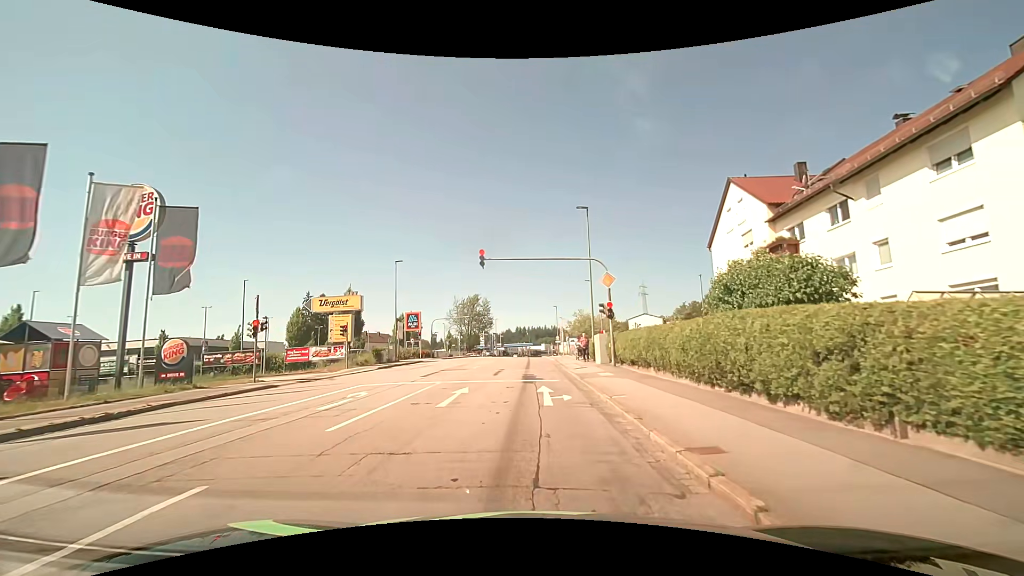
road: tertiary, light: Day
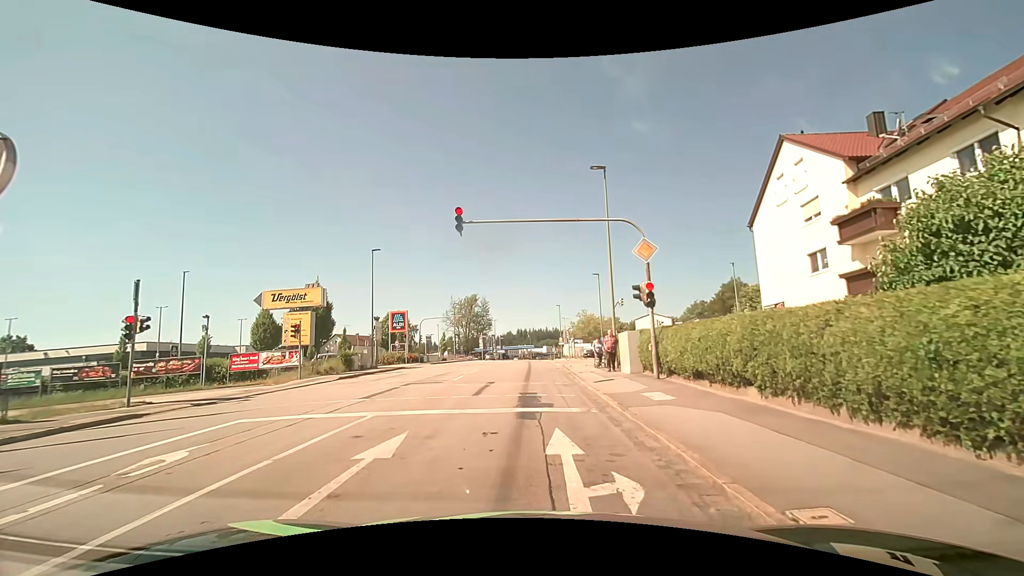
(0.0, +7.6) m; +1°
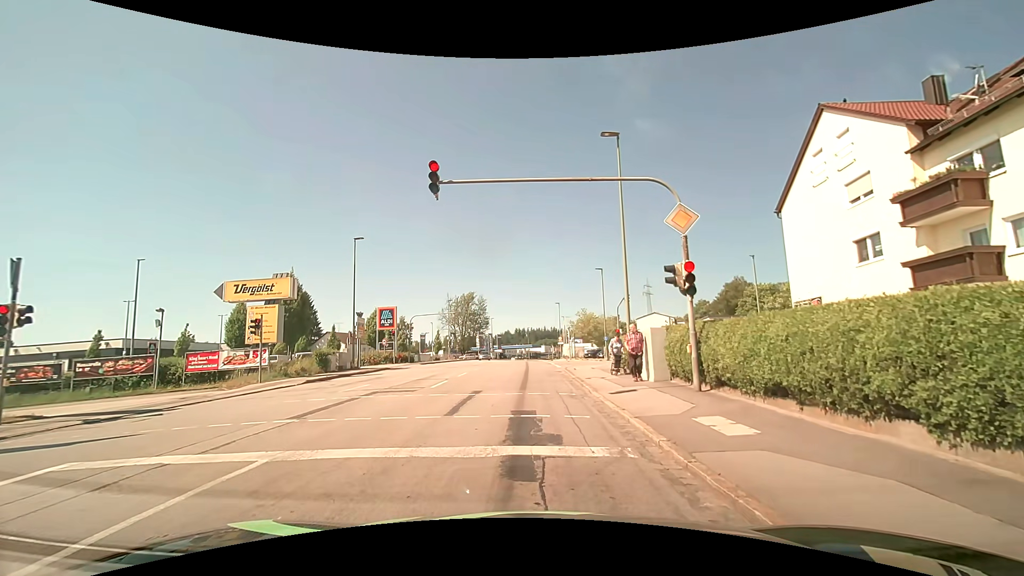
(0.0, +3.8) m; +2°
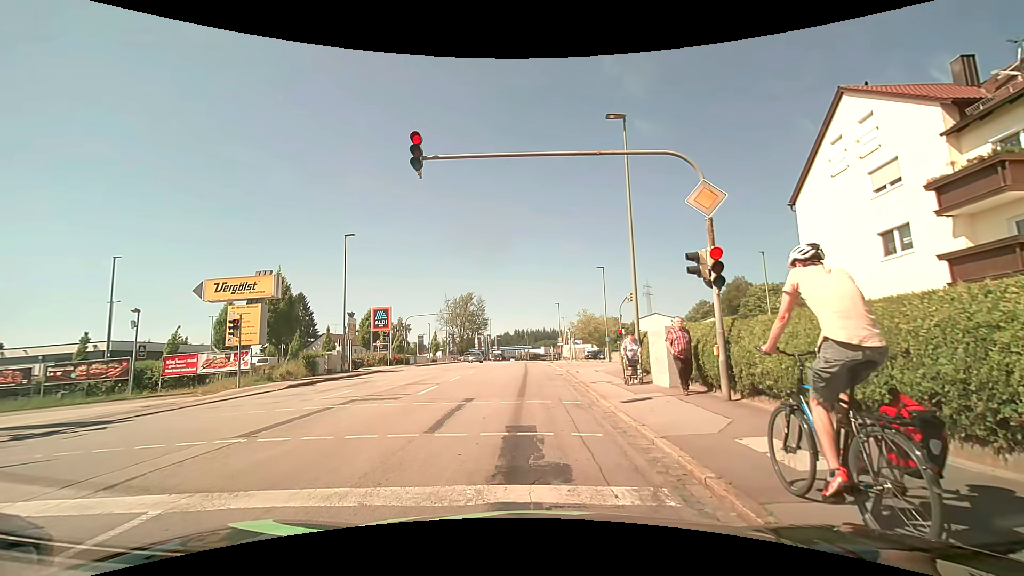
(0.0, +1.7) m; 0°
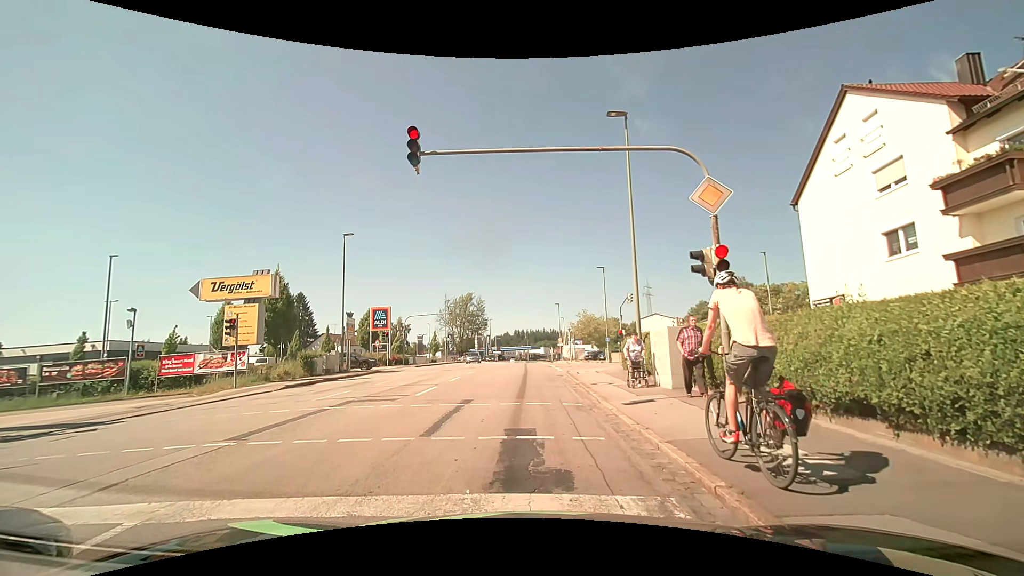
(0.0, +0.3) m; 0°
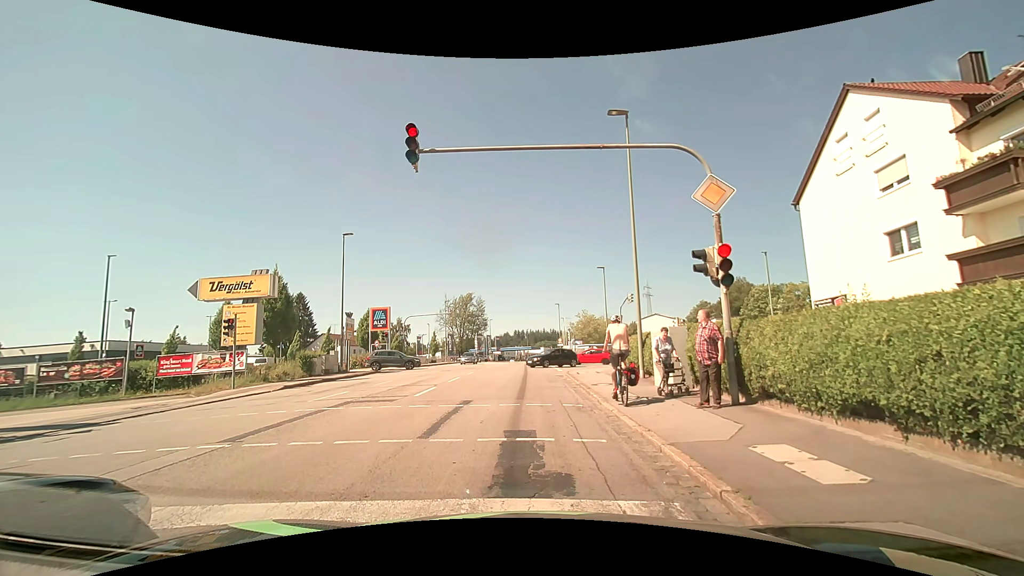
(0.0, +0.2) m; 0°
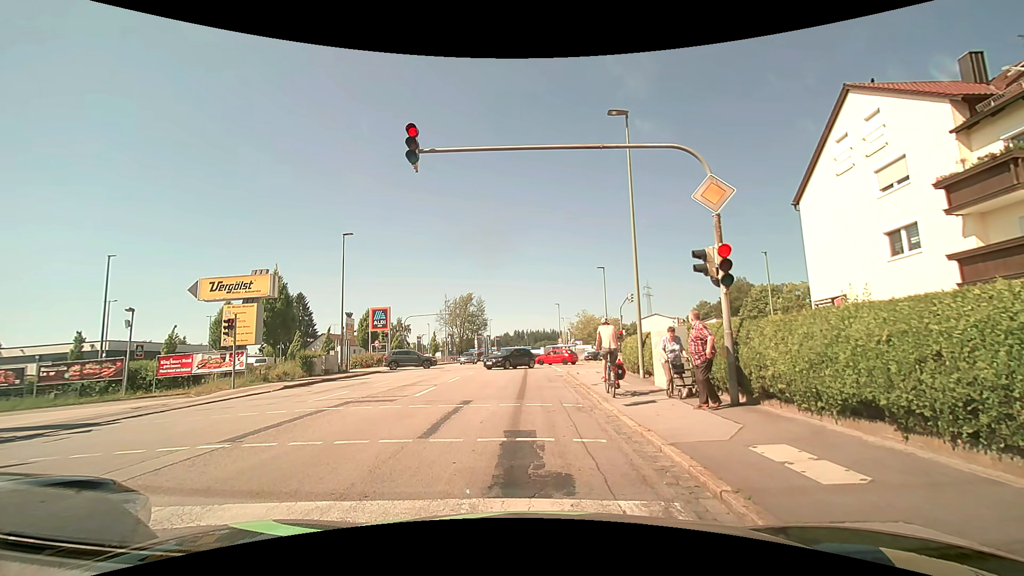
(0.0, 0.0) m; 0°
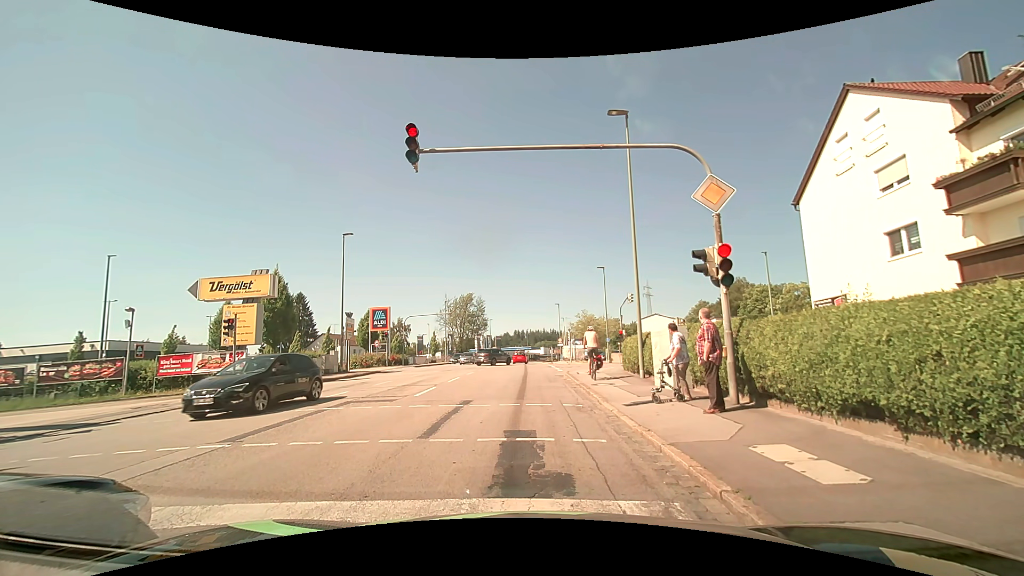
(0.0, 0.0) m; 0°
(0, +10) (0, +20) (-1, +30) (-1, +40) (-1, +50) (-2, +60) (-2, +70) (-2, +80) (-2, +90) (-2, +100) m
